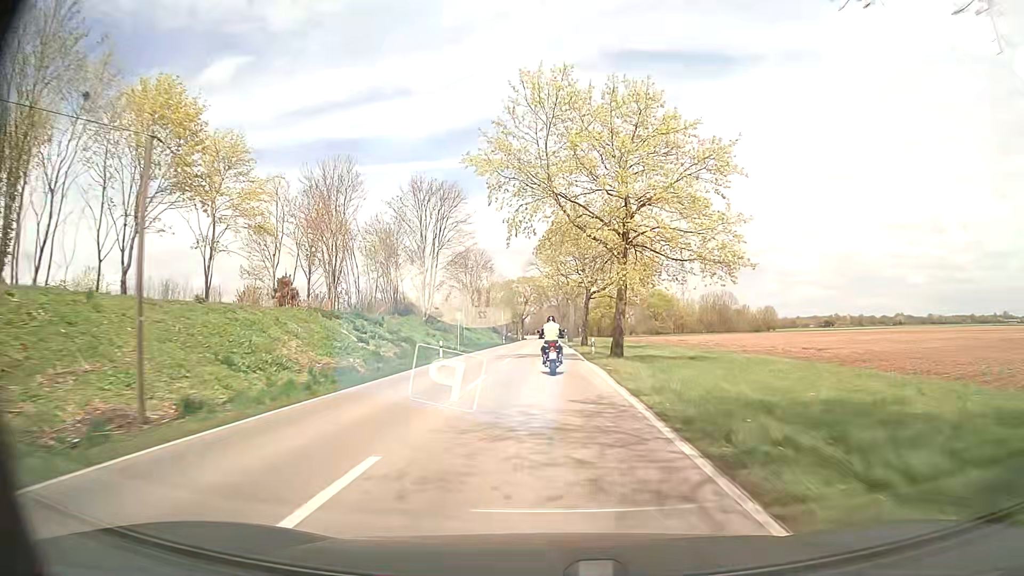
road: secondary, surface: asphalt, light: Day
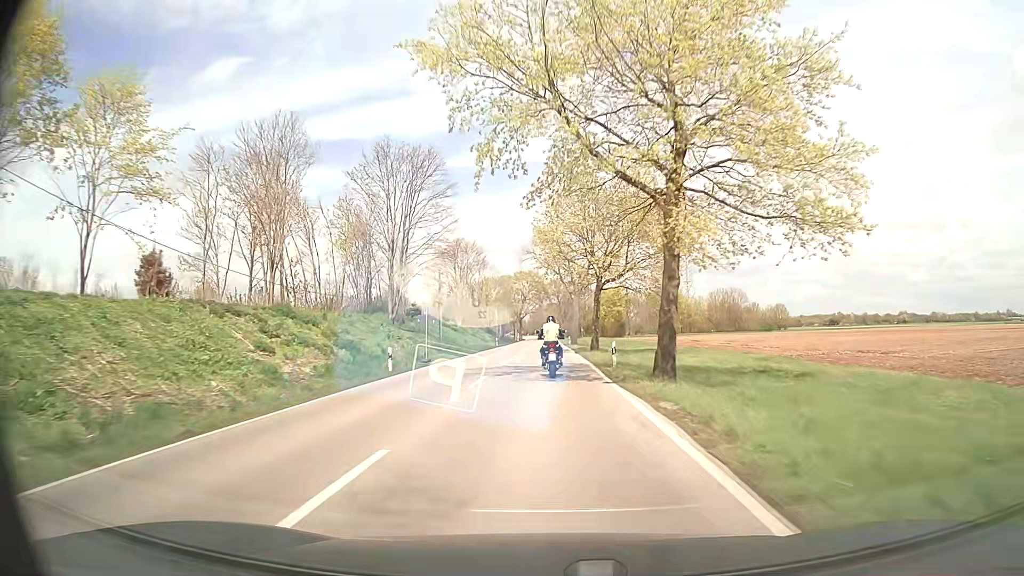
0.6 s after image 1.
(0.0, +11.7) m; 0°
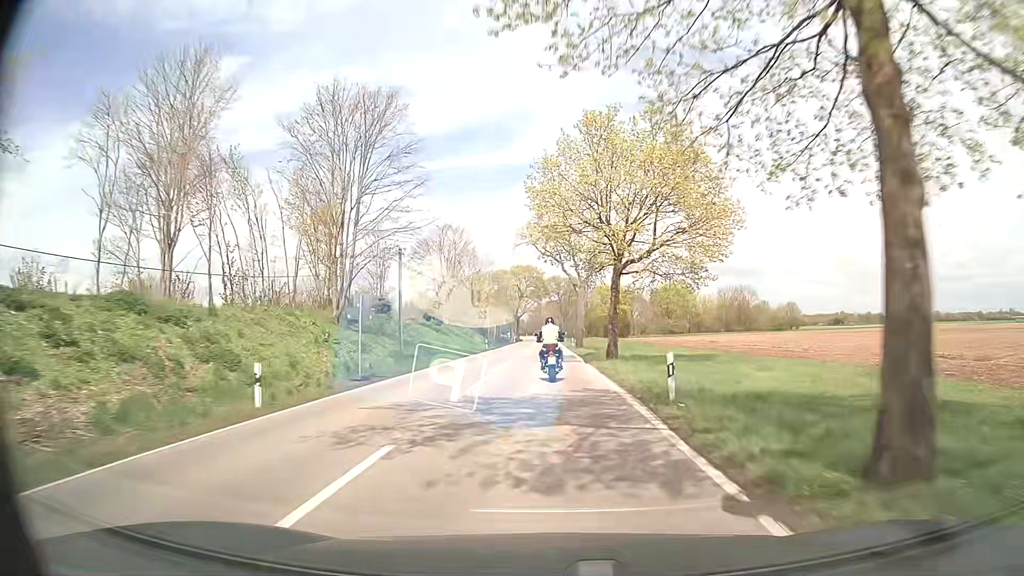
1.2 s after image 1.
(0.0, +11.6) m; 0°
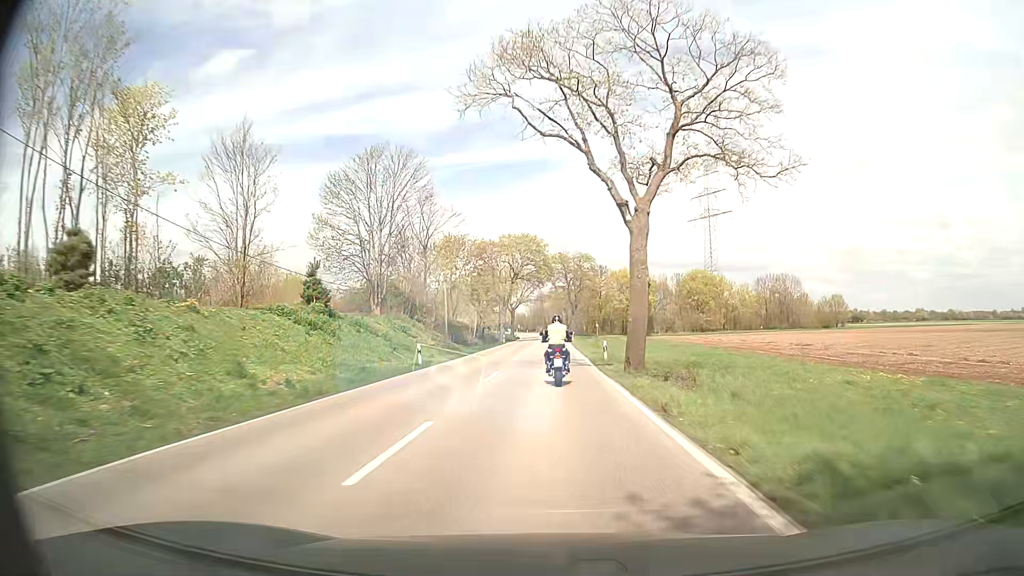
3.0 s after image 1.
(-0.2, +33.7) m; 0°
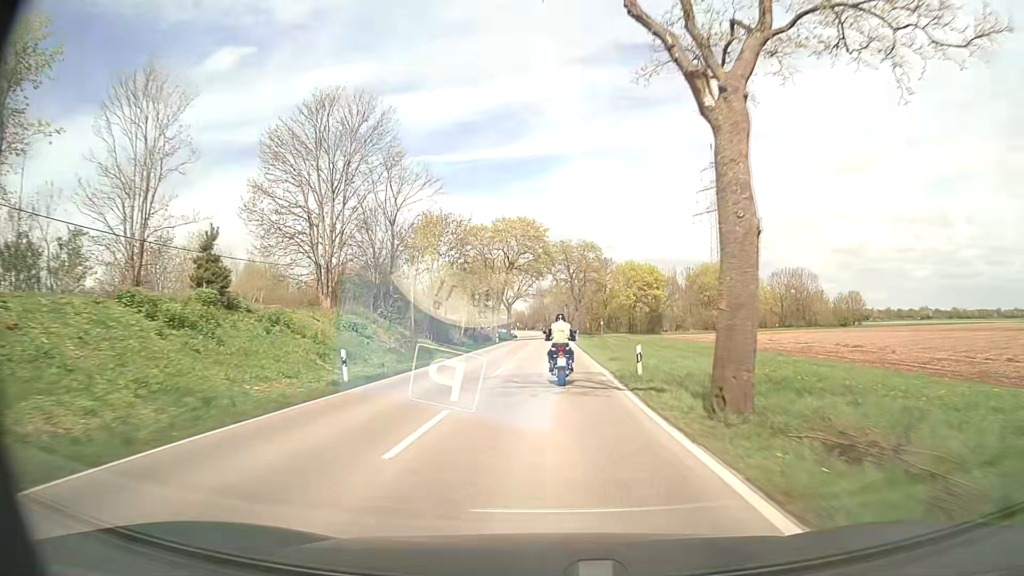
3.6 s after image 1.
(0.0, +10.9) m; 0°
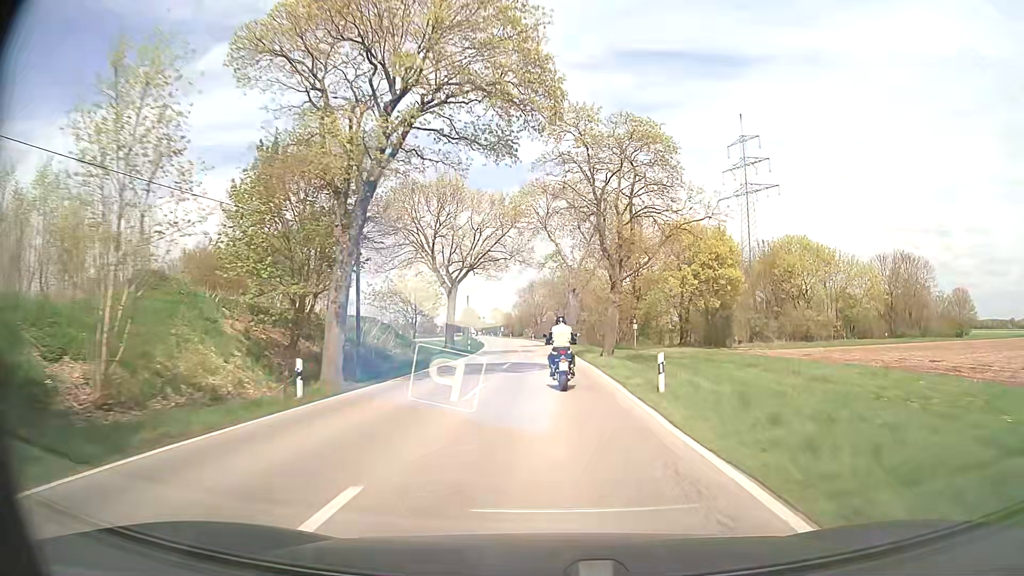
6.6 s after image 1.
(+0.2, +53.6) m; +1°
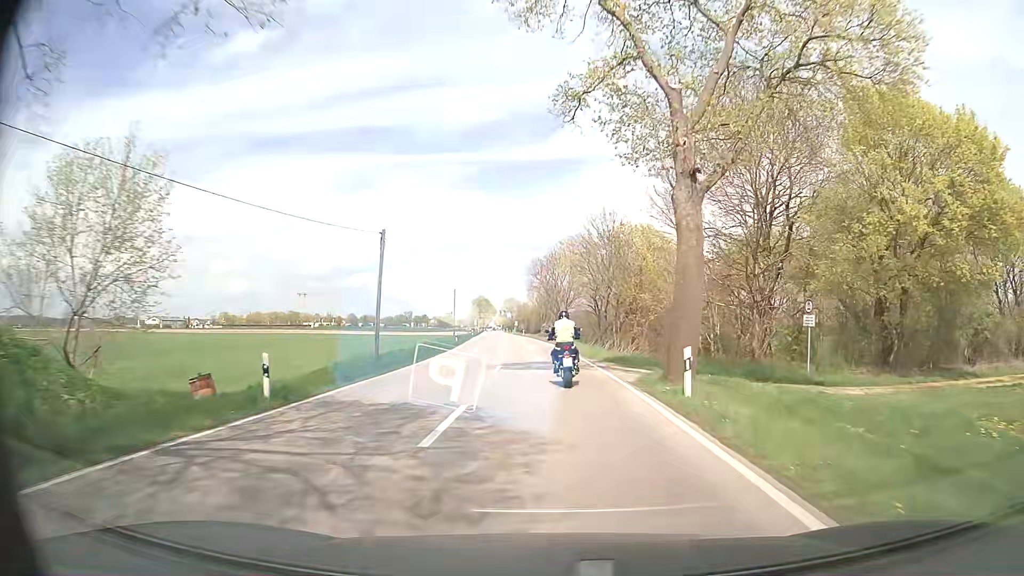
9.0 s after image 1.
(-0.4, +42.1) m; -2°
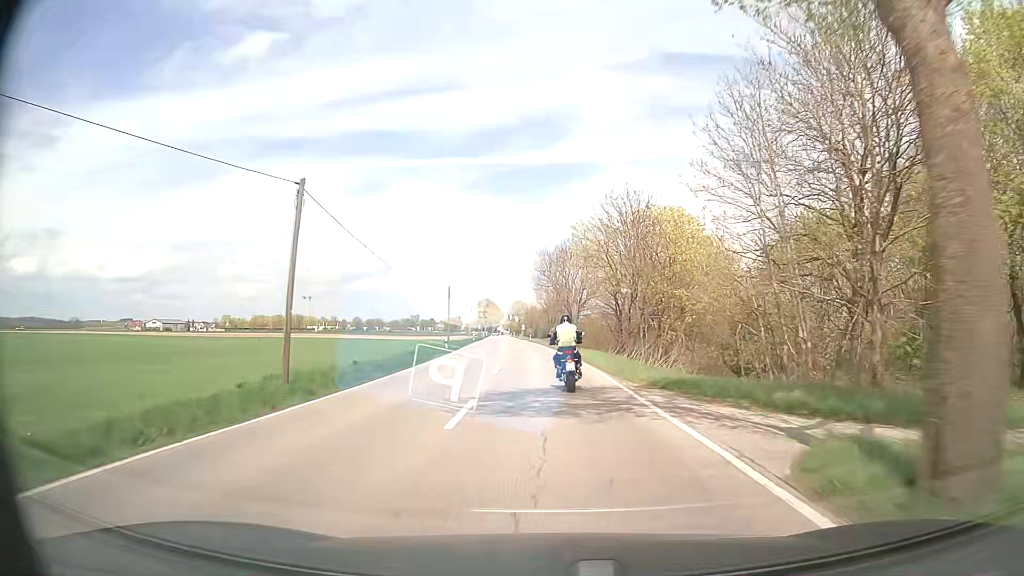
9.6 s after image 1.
(-0.1, +10.4) m; -1°
(0, +10) (0, +20) (-1, +30) (-1, +40) (-2, +50) (-2, +60) (-3, +70) (-4, +80) (-5, +90) (-5, +100) m
